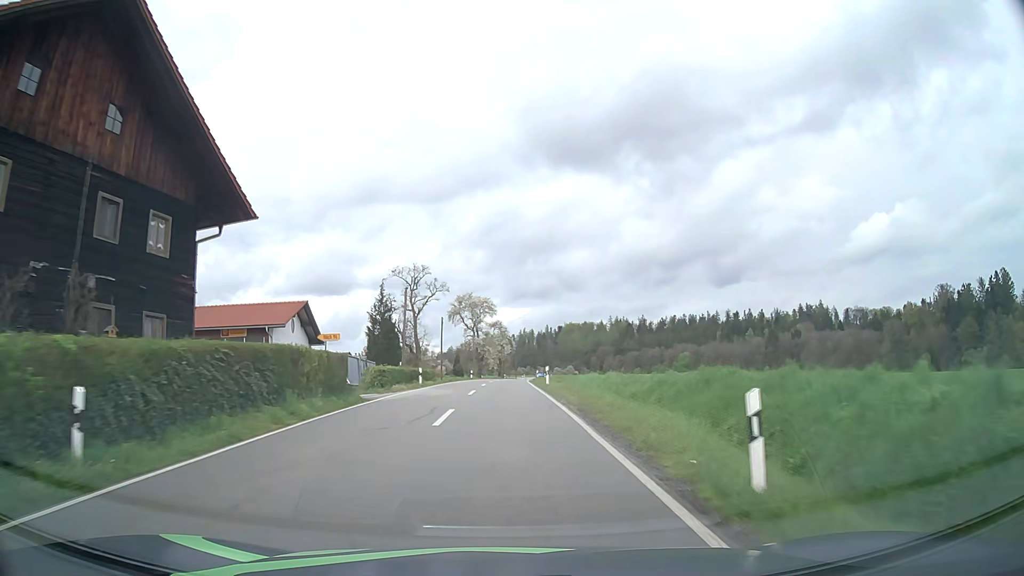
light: Day
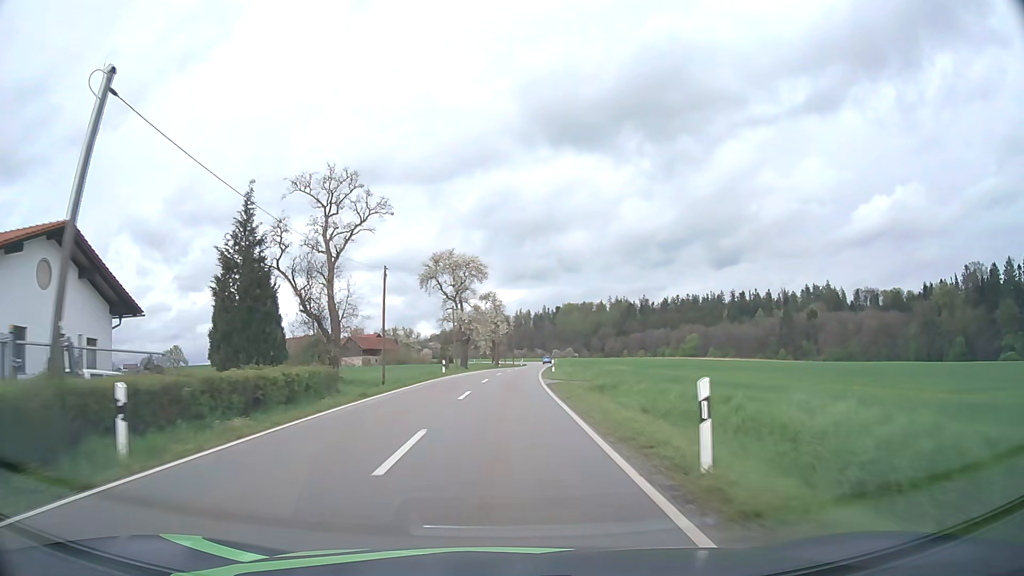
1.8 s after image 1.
(+0.1, +29.8) m; +1°
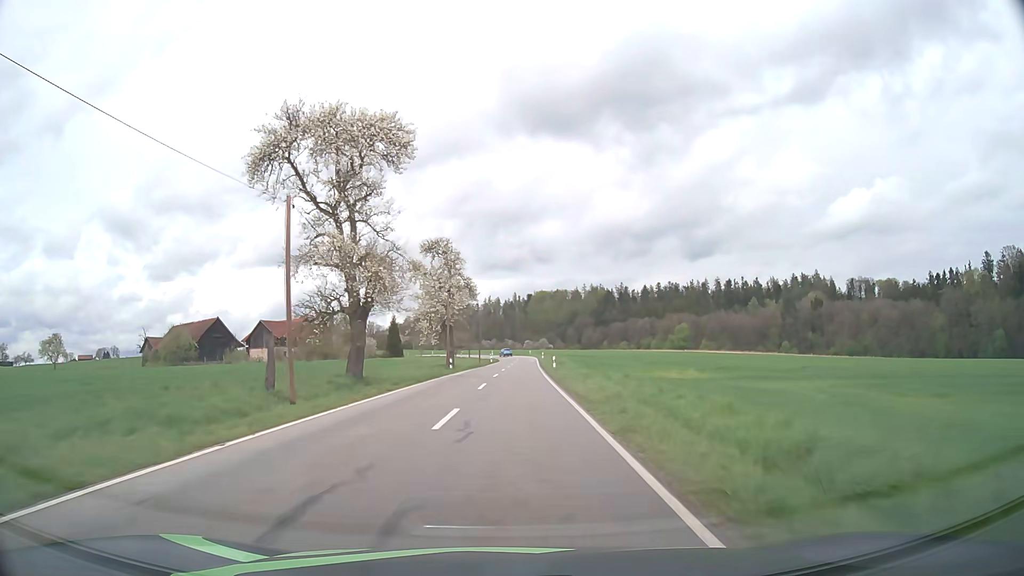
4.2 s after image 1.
(+0.7, +44.5) m; +3°
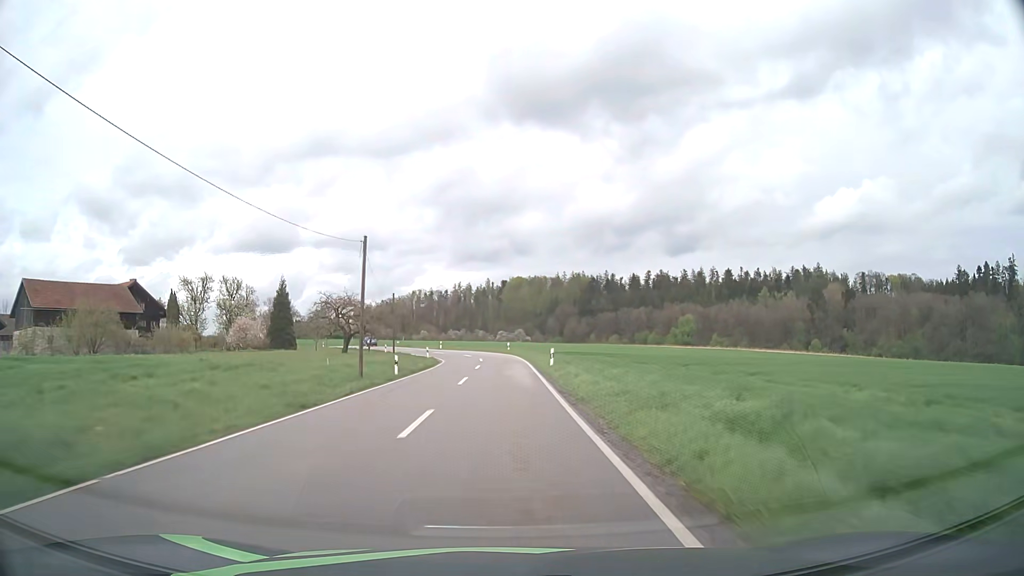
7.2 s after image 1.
(+1.6, +62.1) m; +2°
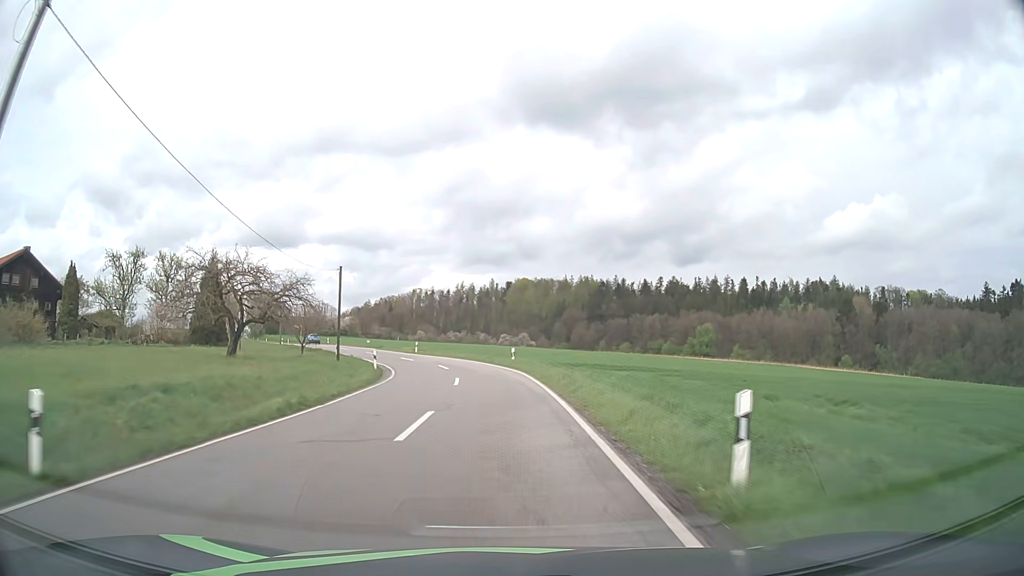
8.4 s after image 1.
(0.0, +24.4) m; 0°
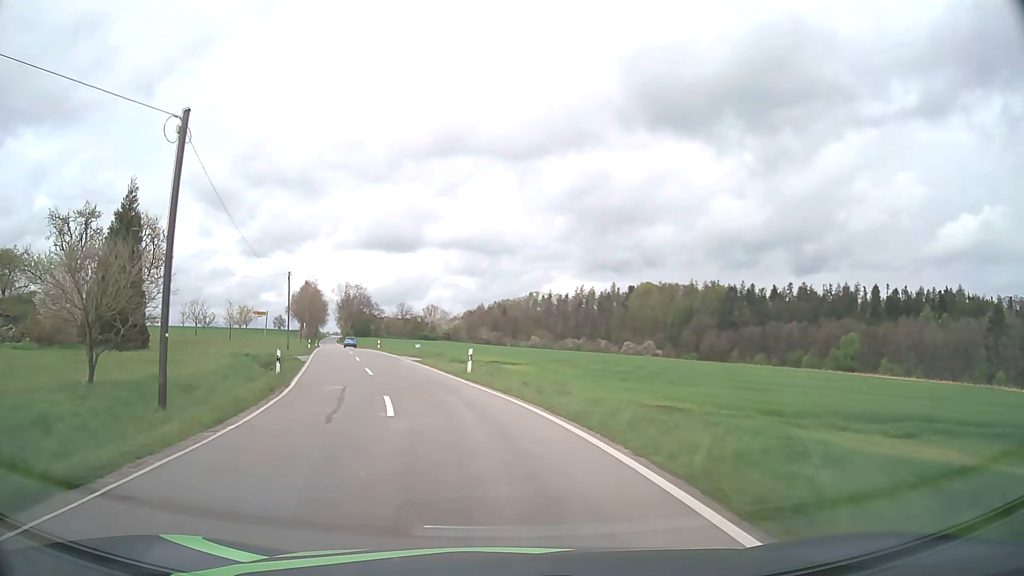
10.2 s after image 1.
(-1.8, +33.7) m; -10°
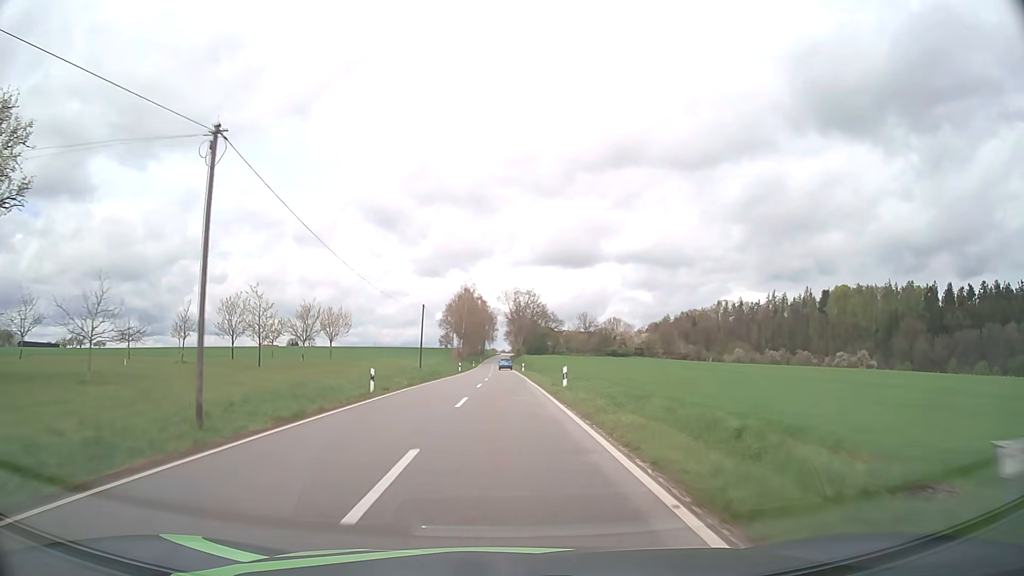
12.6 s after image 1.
(-8.2, +42.7) m; -15°
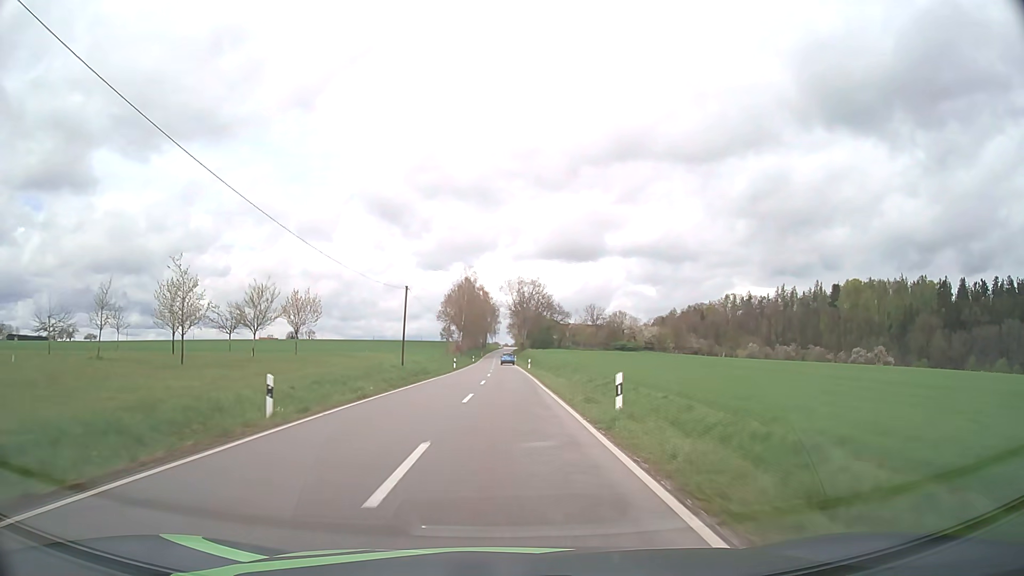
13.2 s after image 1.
(0.0, +11.4) m; 0°
(0, +10) (0, +20) (0, +30) (0, +40) (0, +50) (0, +60) (0, +70) (0, +80) (0, +90) (0, +100) m
